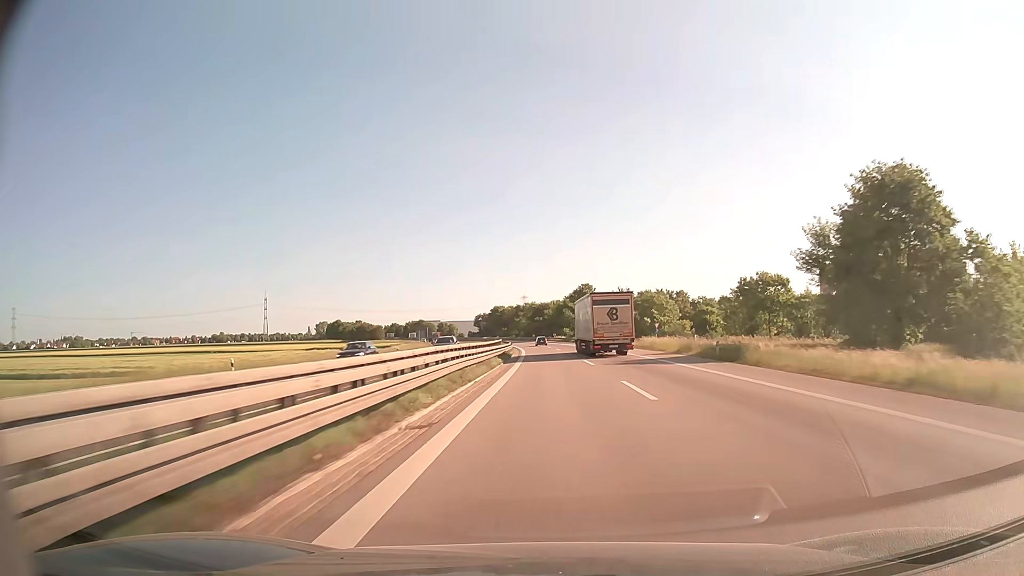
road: trunk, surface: asphalt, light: Day
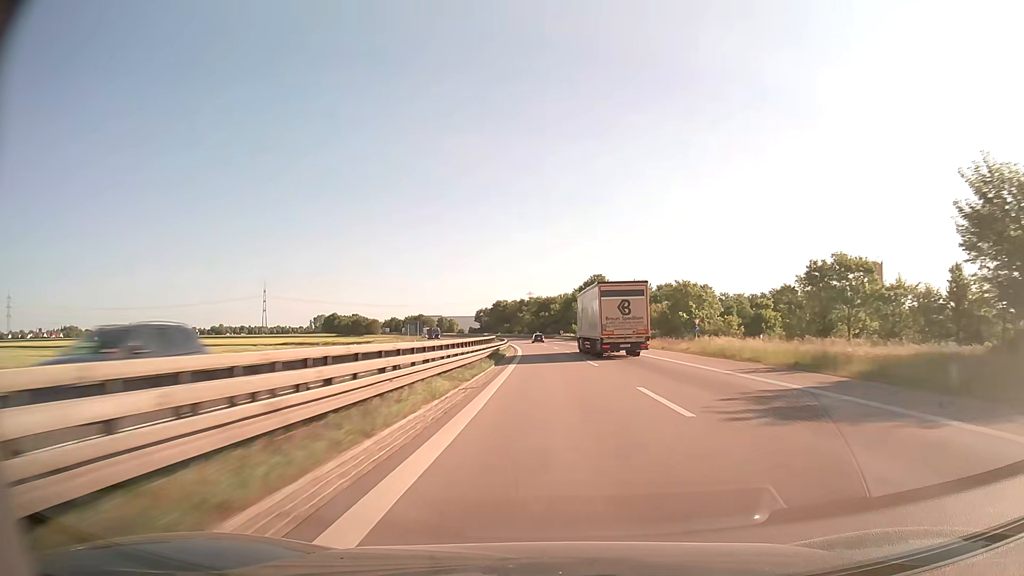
(0.0, +21.5) m; 0°
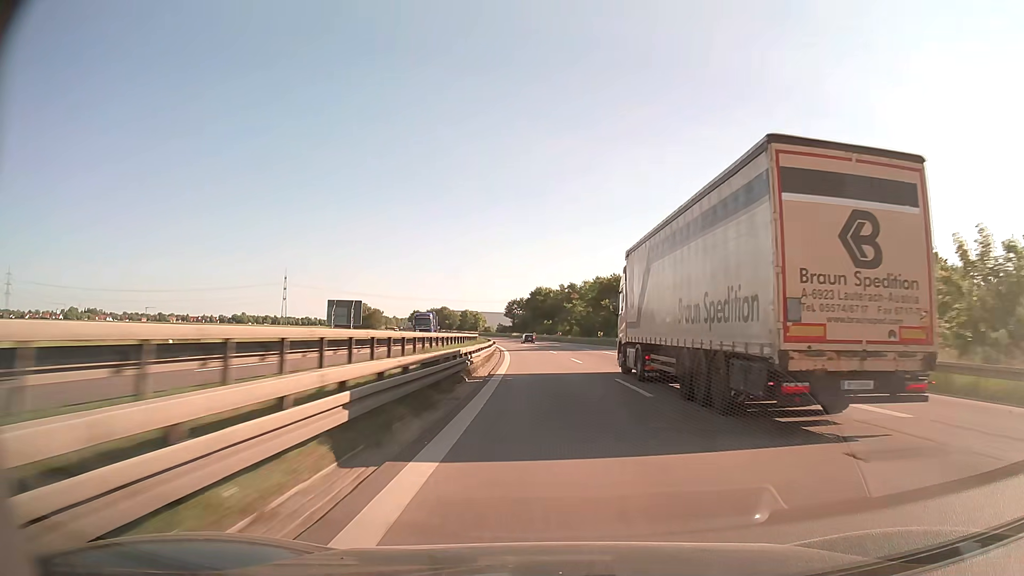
(-2.8, +85.8) m; -4°
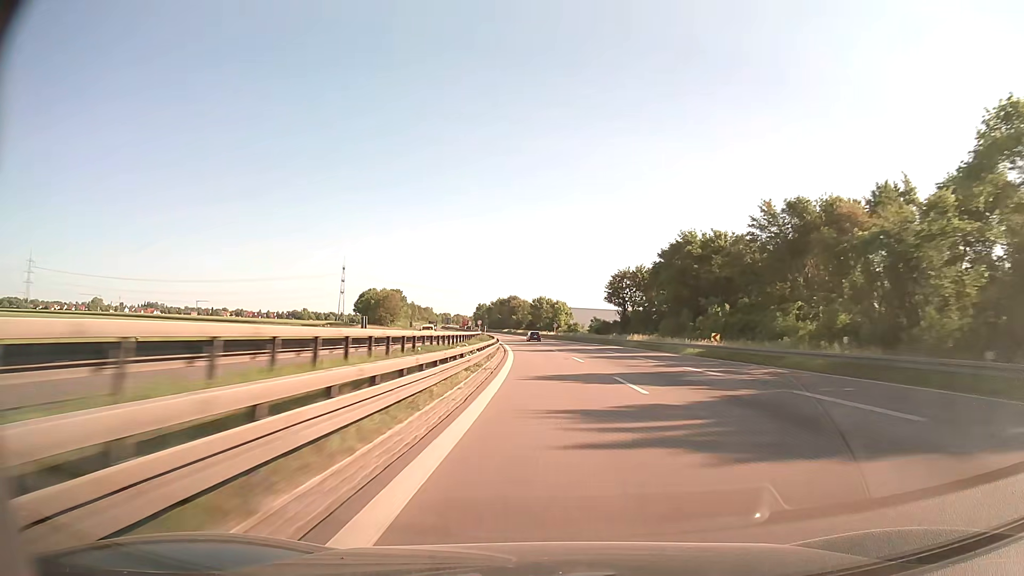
(-7.5, +106.7) m; -8°
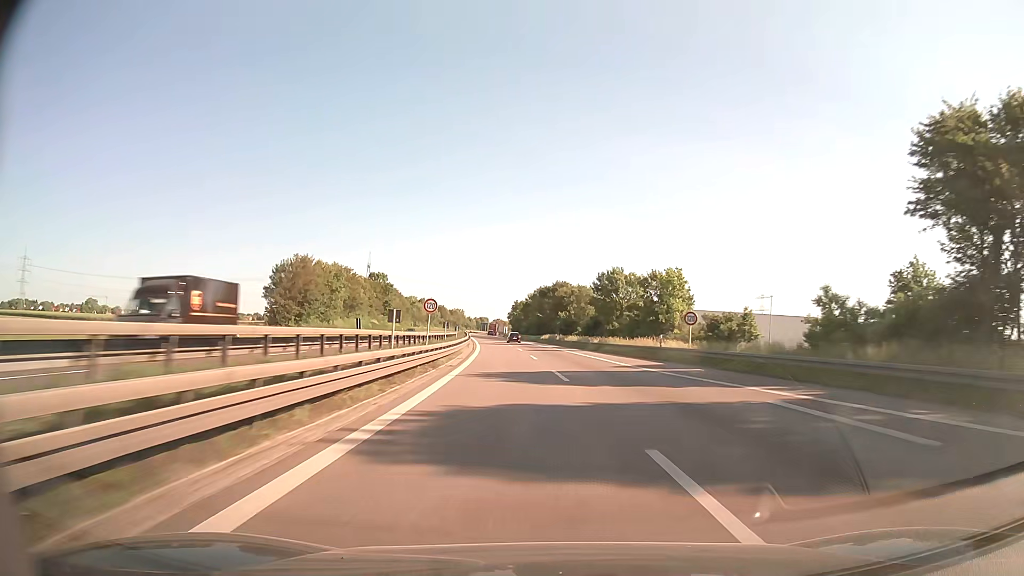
(-3.5, +85.2) m; -4°
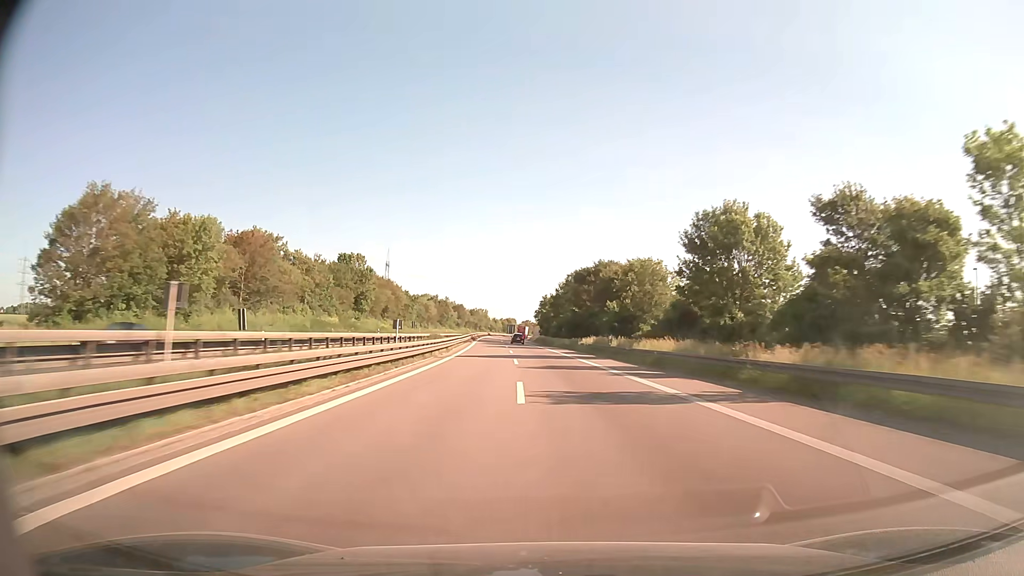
(-0.9, +42.5) m; -3°
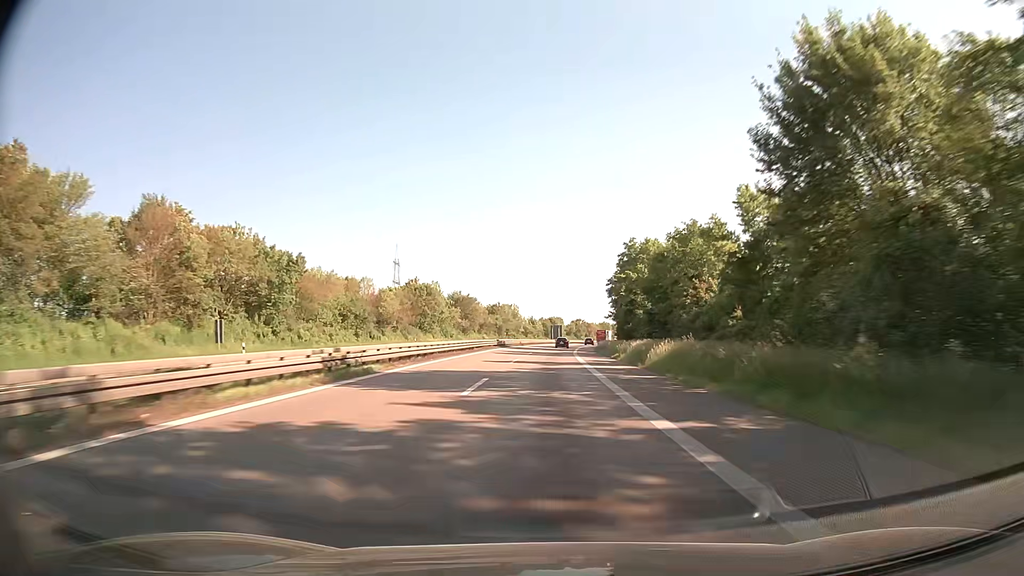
(-5.5, +105.7) m; -4°
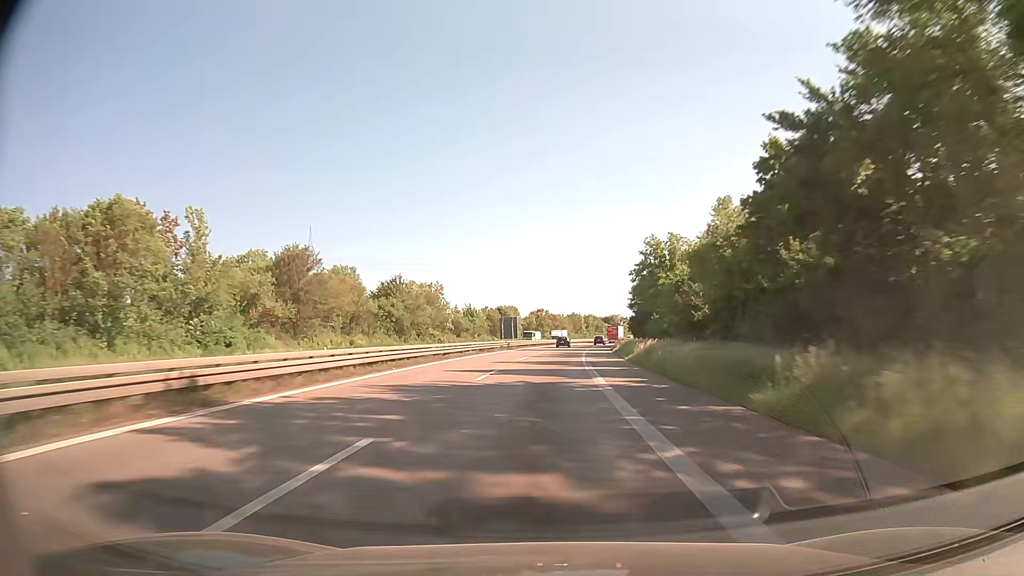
(+2.3, +84.4) m; +3°
(0, +10) (0, +20) (+1, +30) (+1, +40) (+2, +50) (+2, +60) (+3, +70) (+4, +80) (+5, +90) (+6, +100) m
